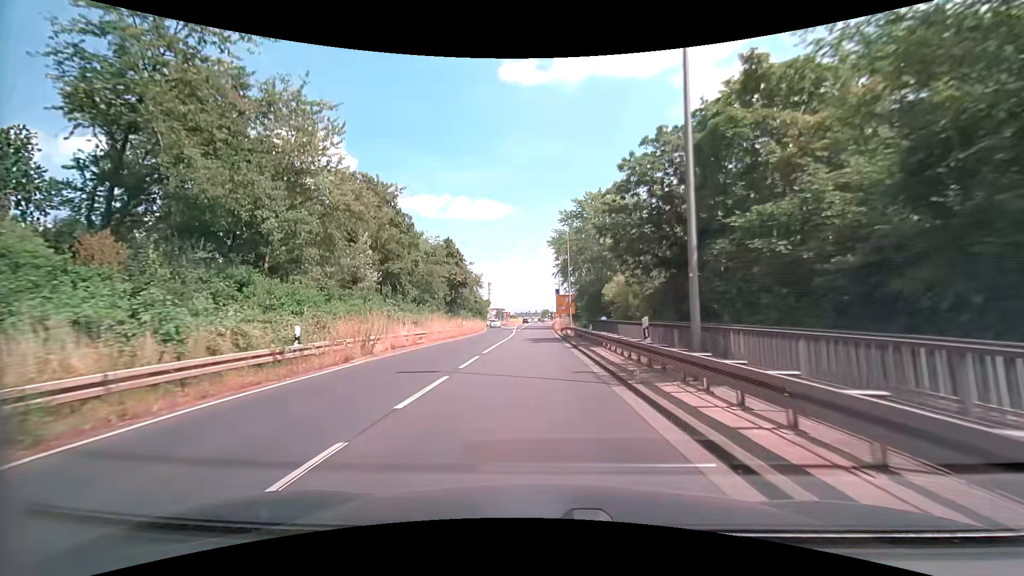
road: primary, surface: asphalt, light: Day
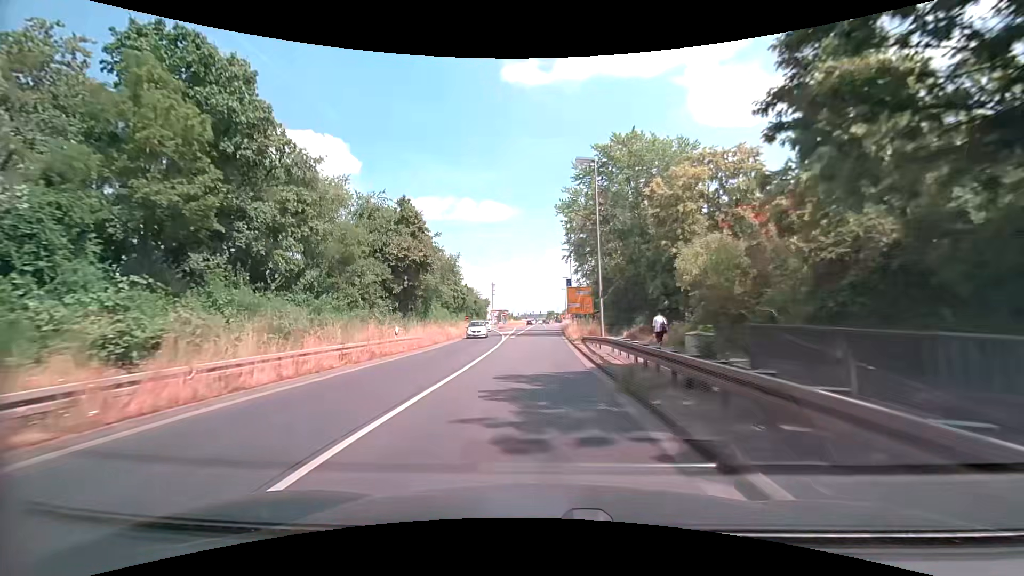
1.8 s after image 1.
(-0.2, +22.4) m; -1°
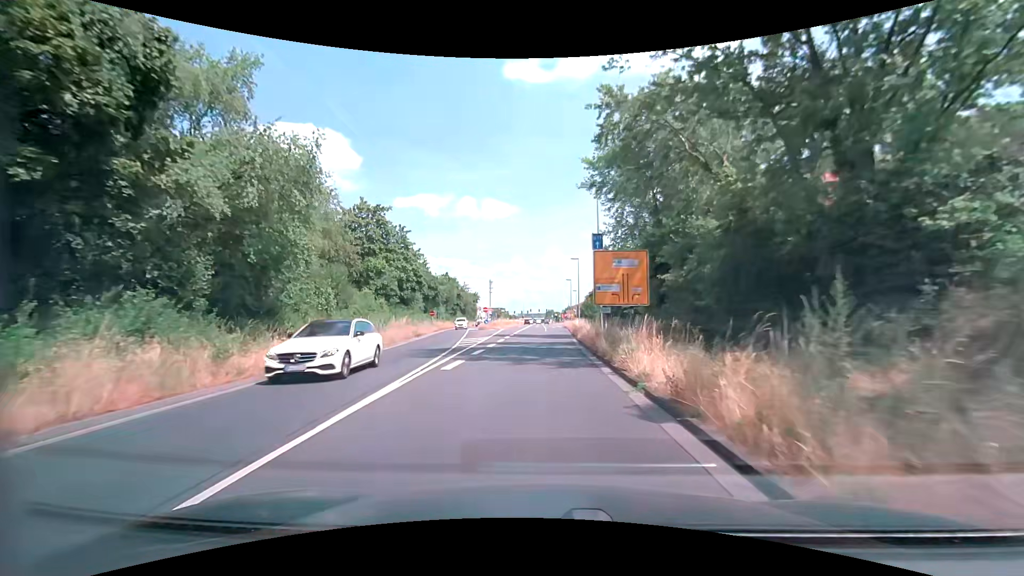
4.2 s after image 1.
(+0.1, +29.7) m; 0°
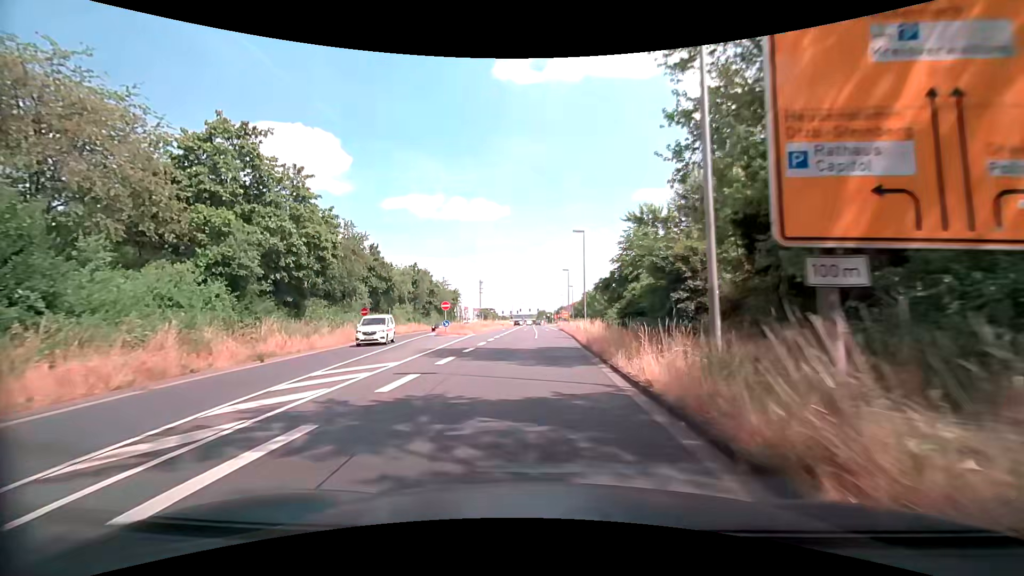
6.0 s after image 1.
(+0.4, +22.1) m; +2°
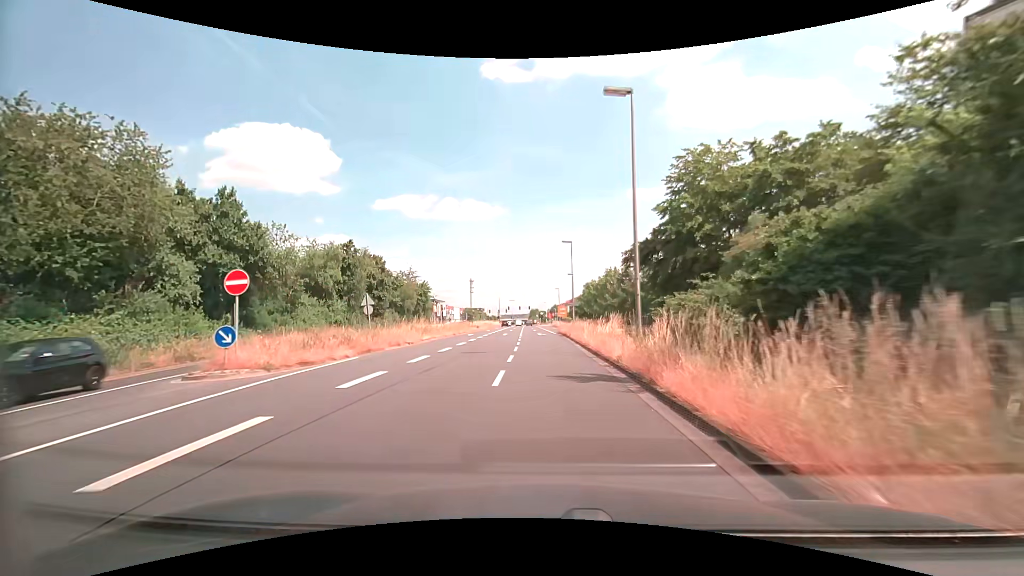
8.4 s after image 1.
(+0.2, +29.3) m; +1°
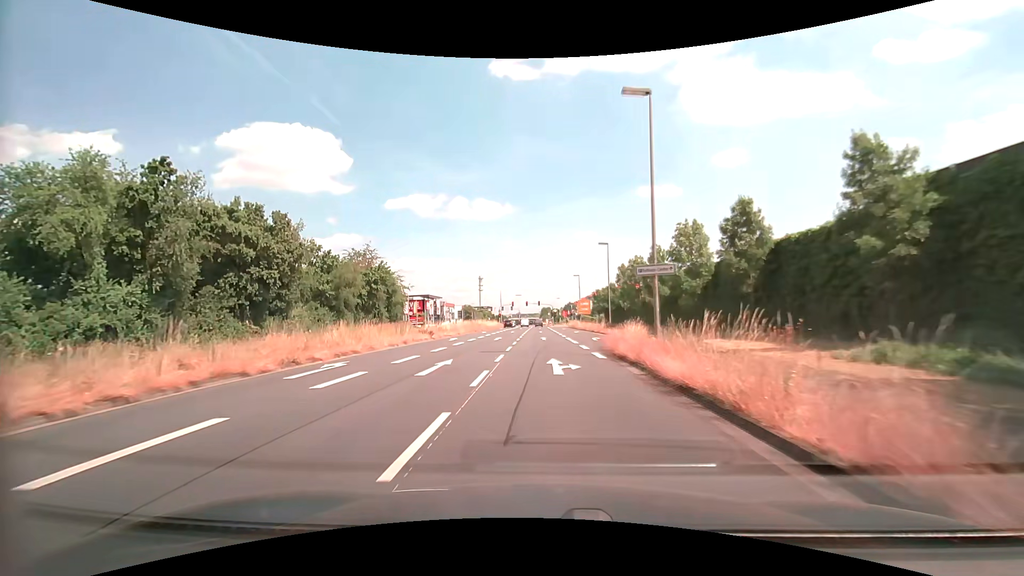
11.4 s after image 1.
(-0.4, +35.9) m; -1°
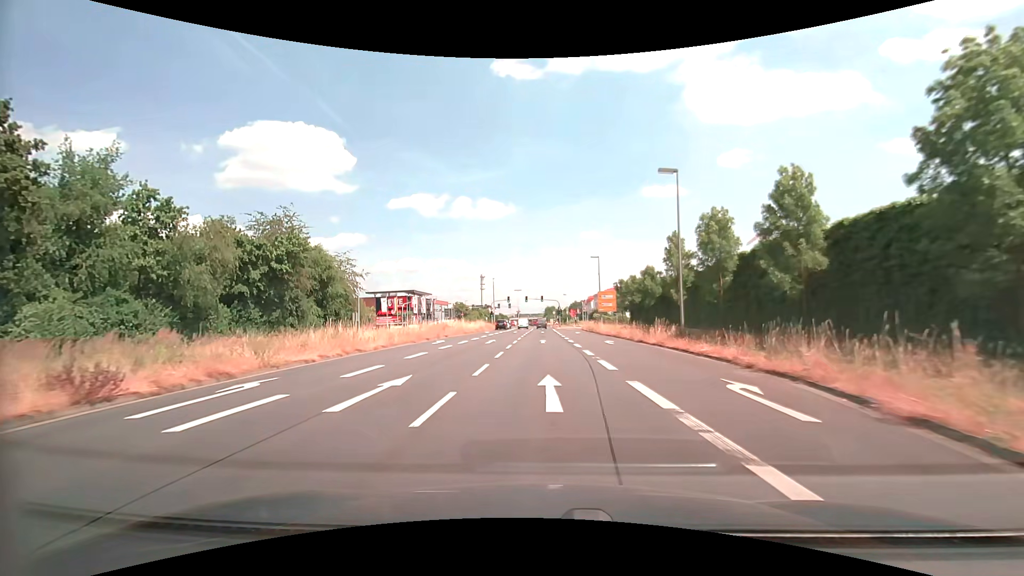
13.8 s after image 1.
(-0.1, +27.7) m; -1°
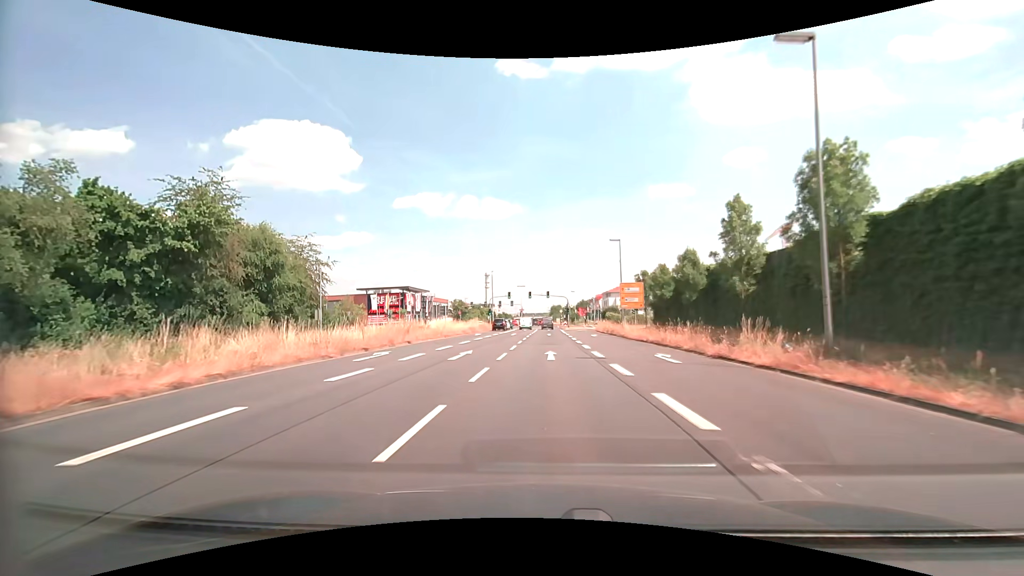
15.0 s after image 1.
(-0.1, +13.6) m; -1°
(0, +10) (0, +20) (0, +30) (0, +40) (0, +50) (0, +60) (+1, +70) (+1, +80) (+1, +90) (+1, +100) m
